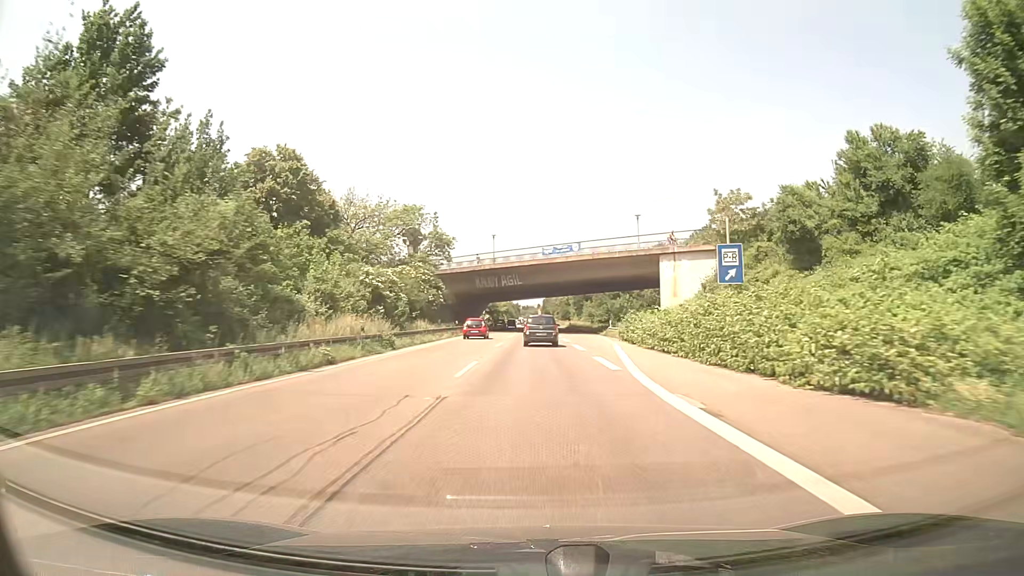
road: trunk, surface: asphalt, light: Day
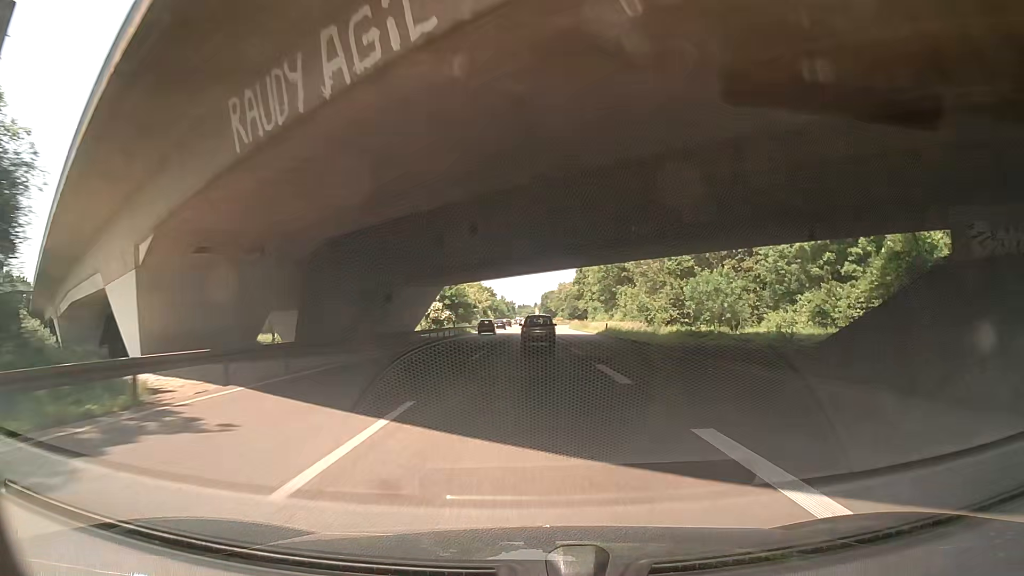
(0.0, +64.6) m; 0°
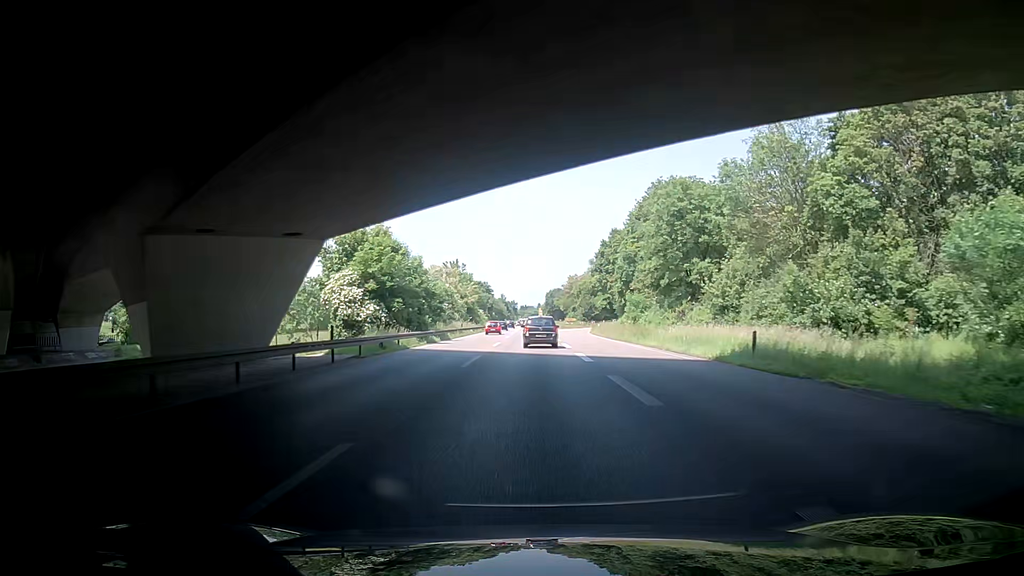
(-0.5, +39.6) m; -1°
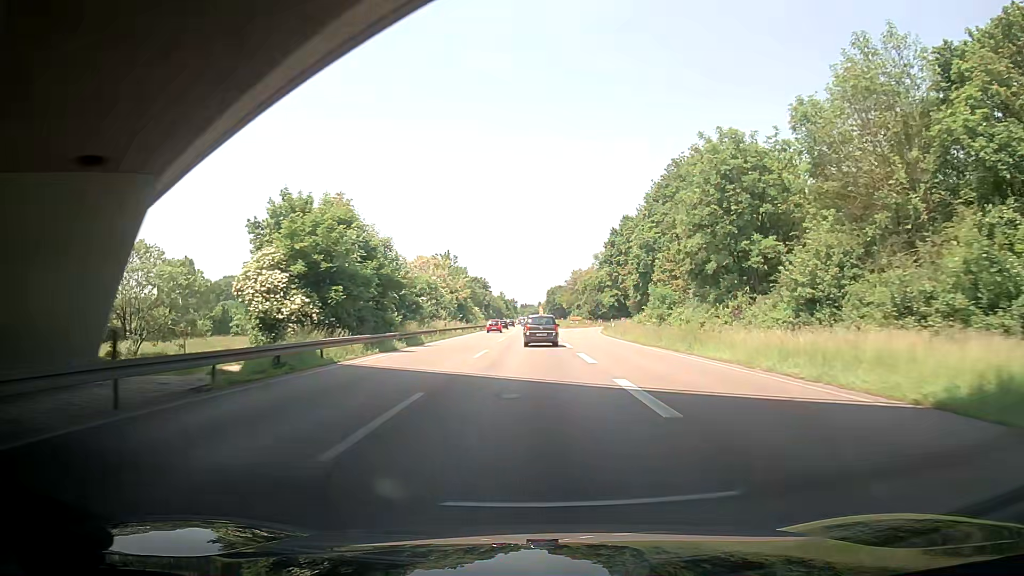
(+0.2, +13.3) m; +1°
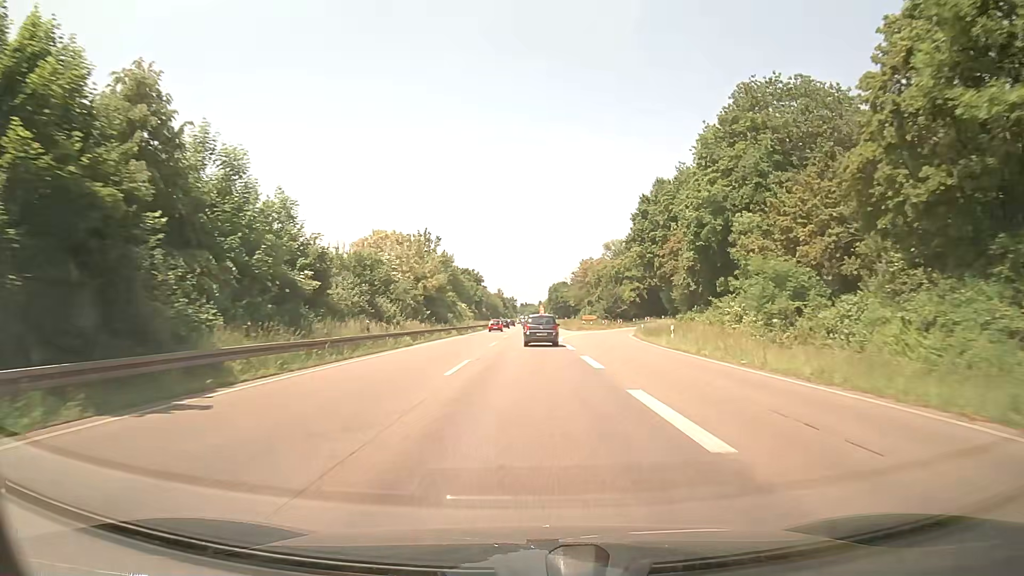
(+0.1, +26.7) m; 0°
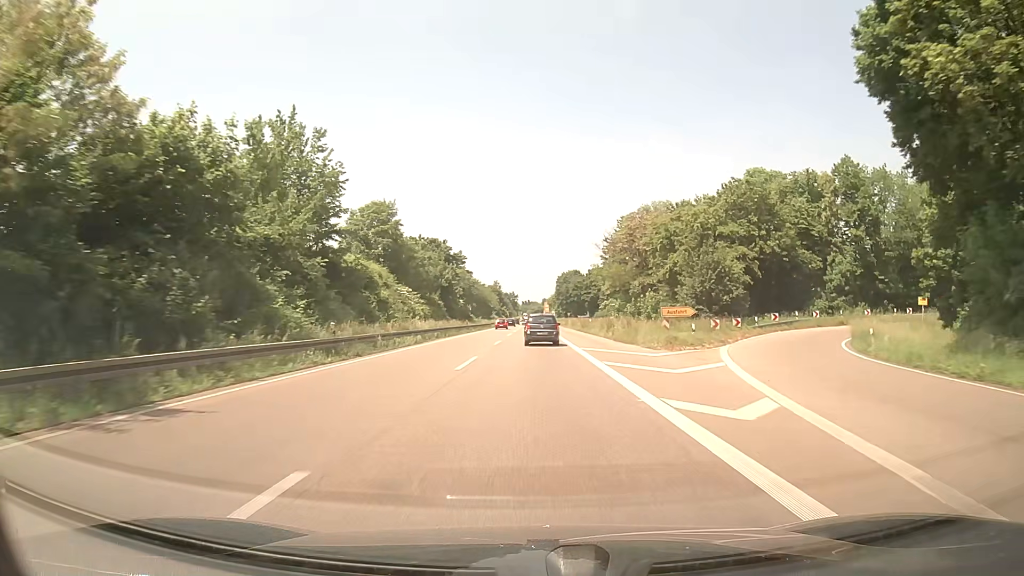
(0.0, +53.5) m; 0°
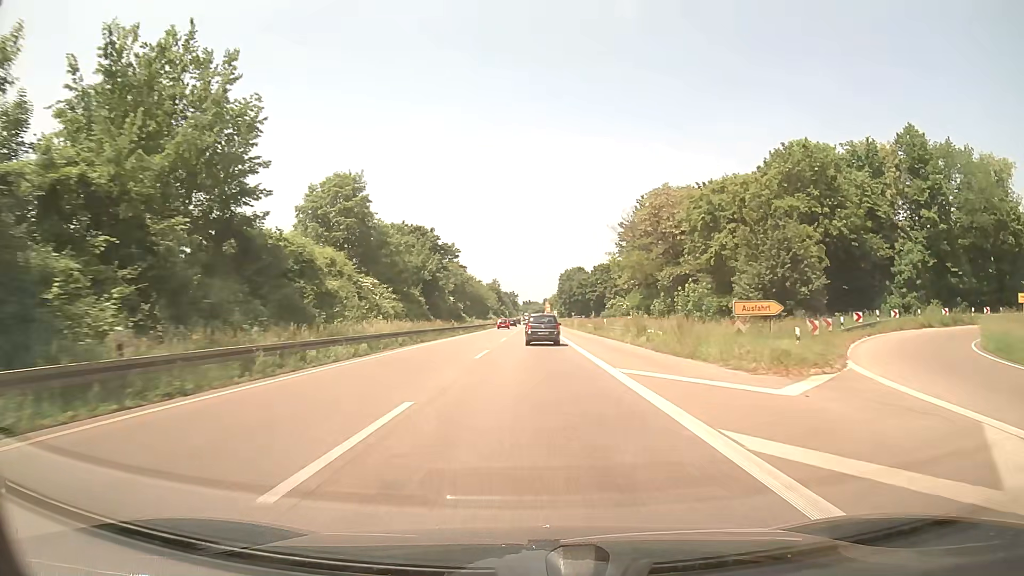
(0.0, +13.3) m; 0°
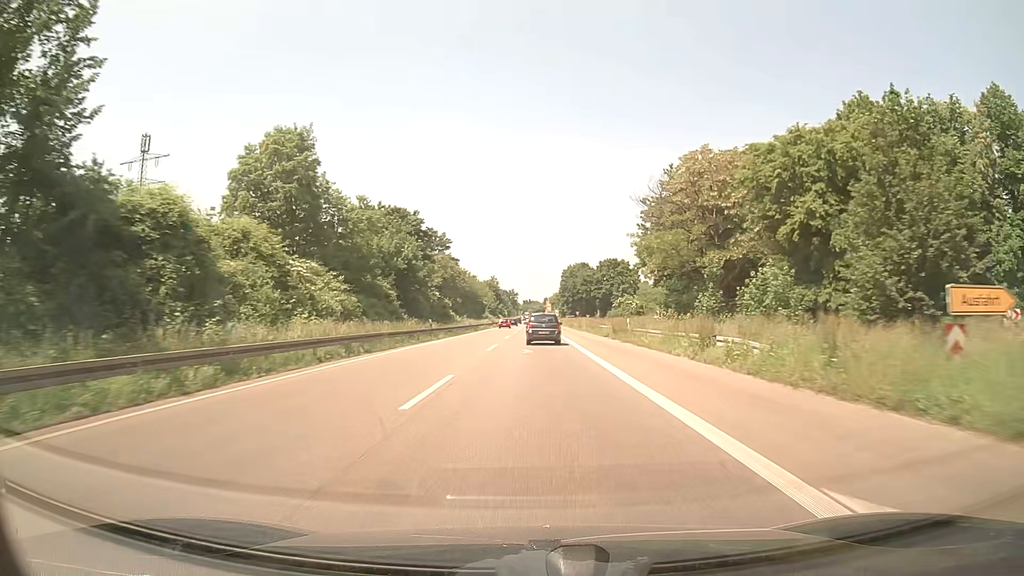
(0.0, +13.3) m; 0°
(0, +10) (0, +20) (0, +30) (0, +40) (0, +50) (0, +60) (0, +70) (0, +80) (+1, +90) (+1, +100) m
